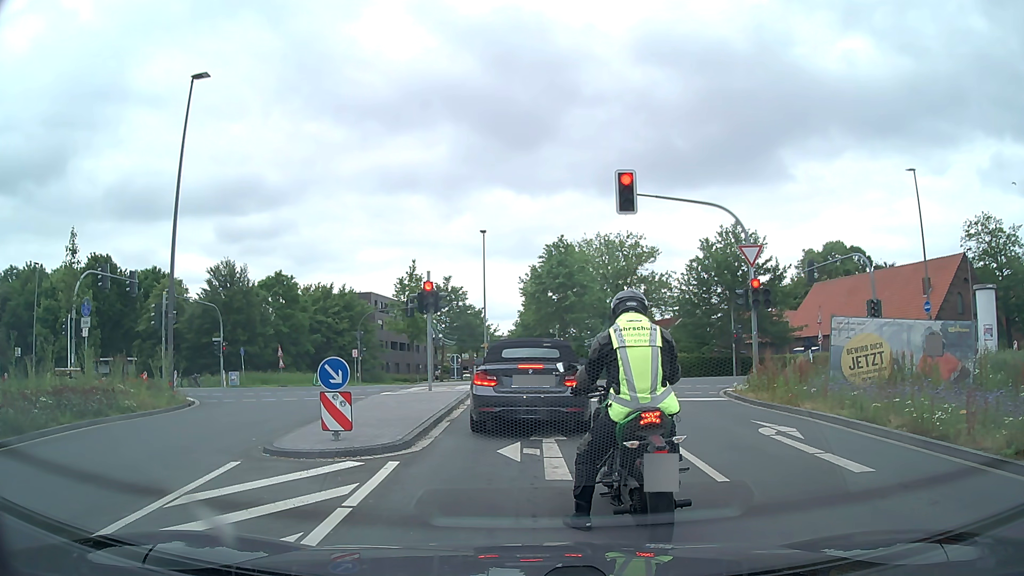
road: secondary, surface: asphalt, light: Day
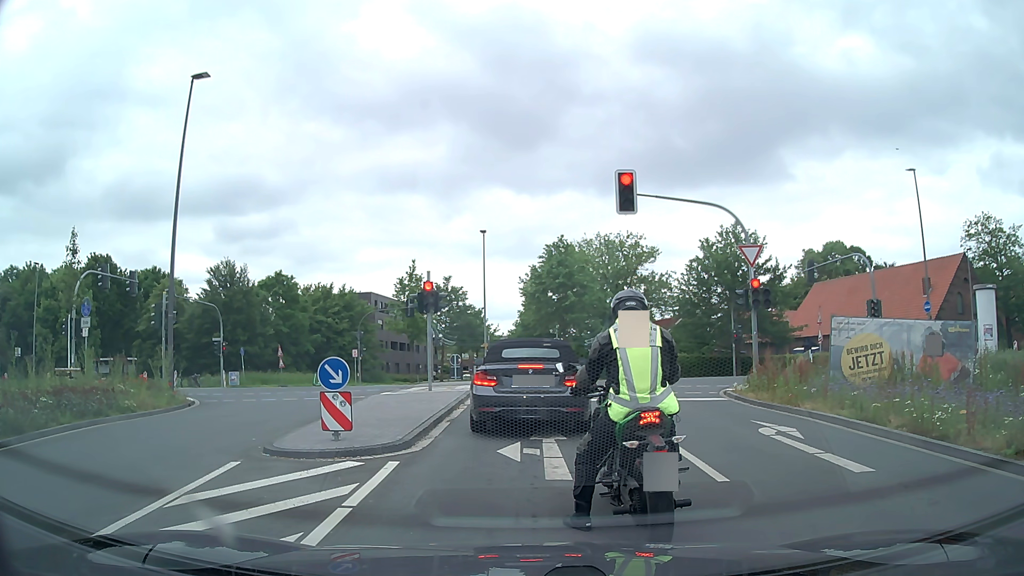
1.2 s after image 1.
(0.0, 0.0) m; 0°
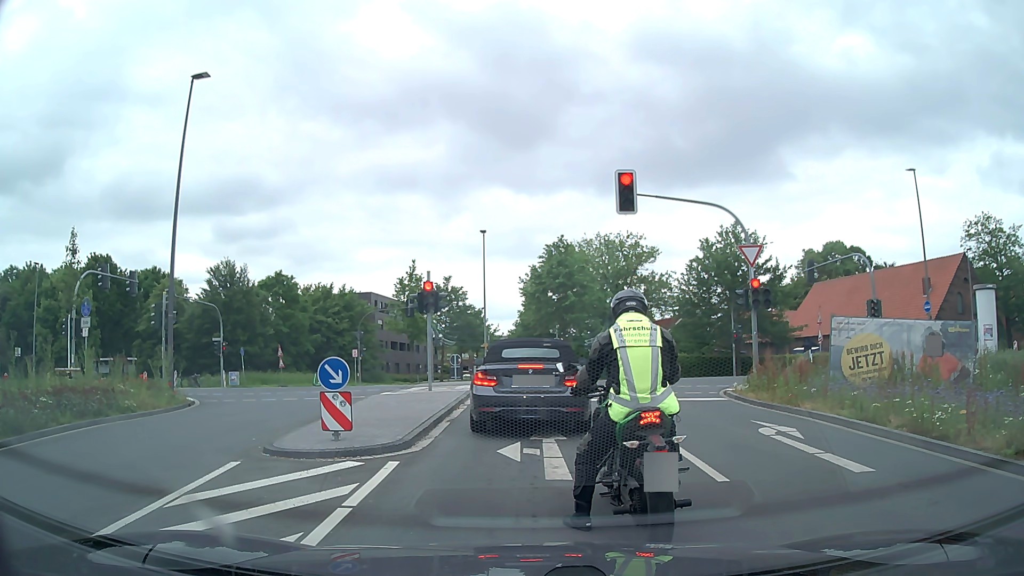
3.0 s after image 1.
(0.0, 0.0) m; 0°
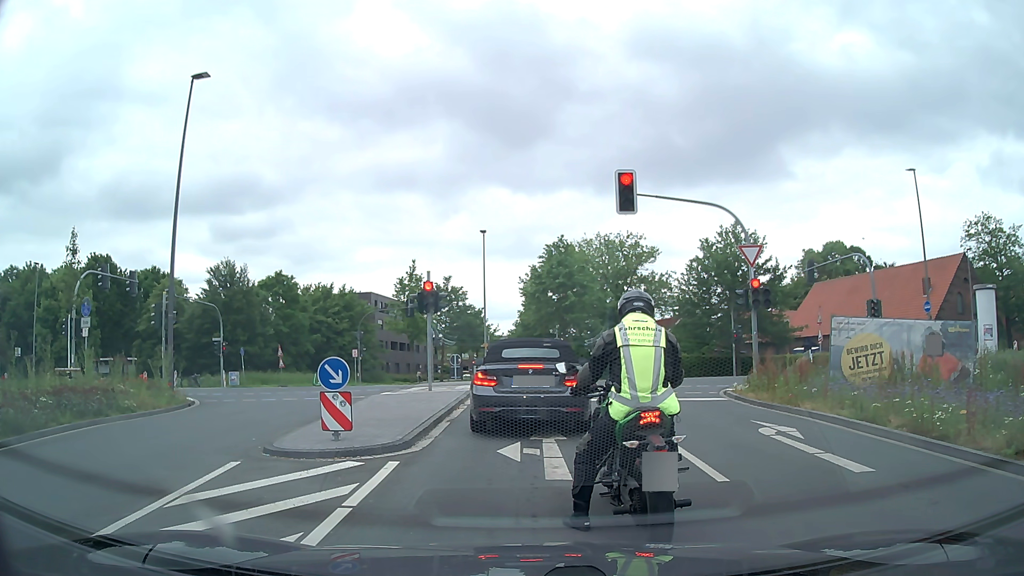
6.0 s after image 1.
(0.0, 0.0) m; 0°
